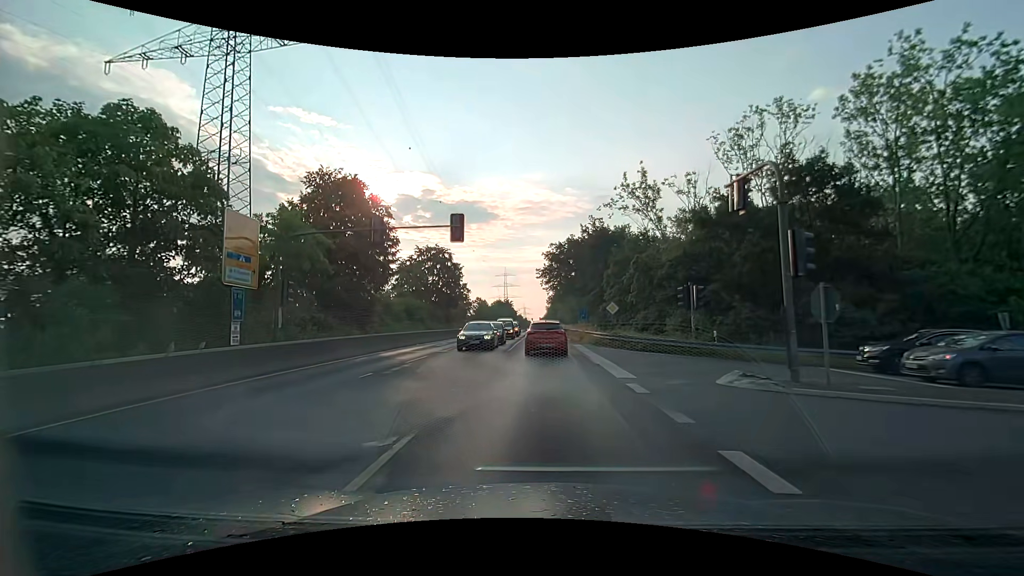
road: secondary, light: Day
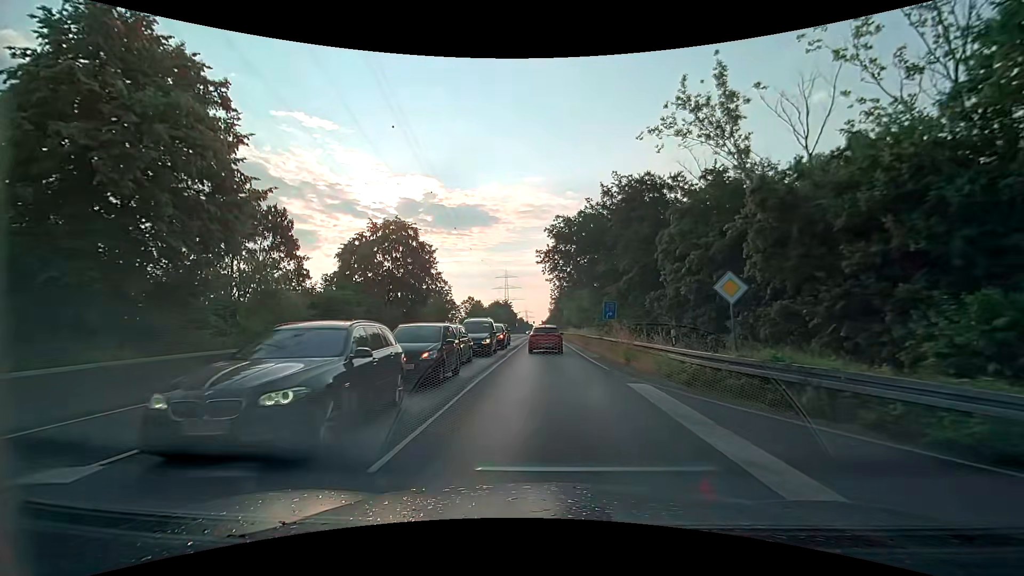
(0.0, +20.4) m; 0°
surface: asphalt
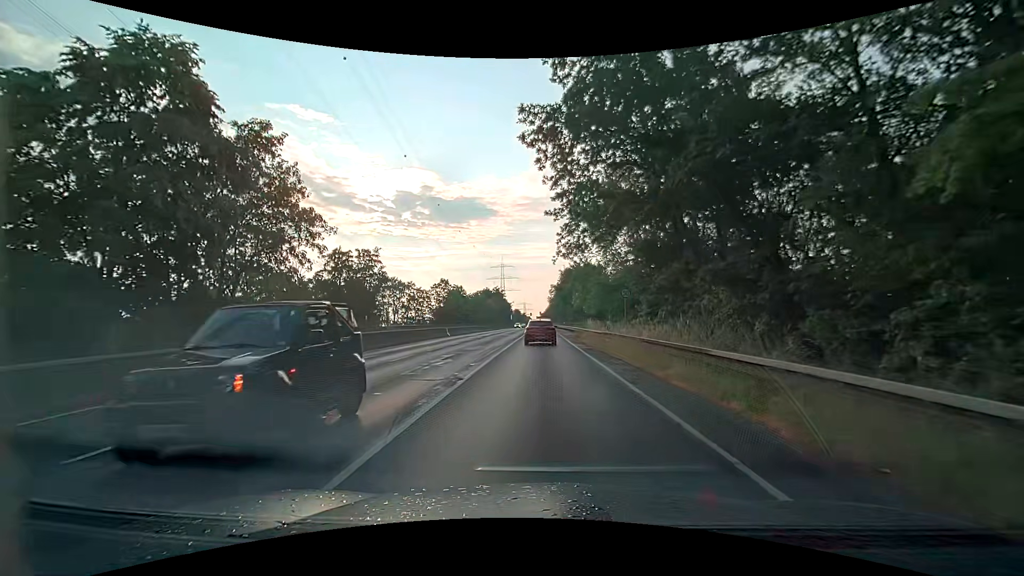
(0.0, +31.7) m; +1°
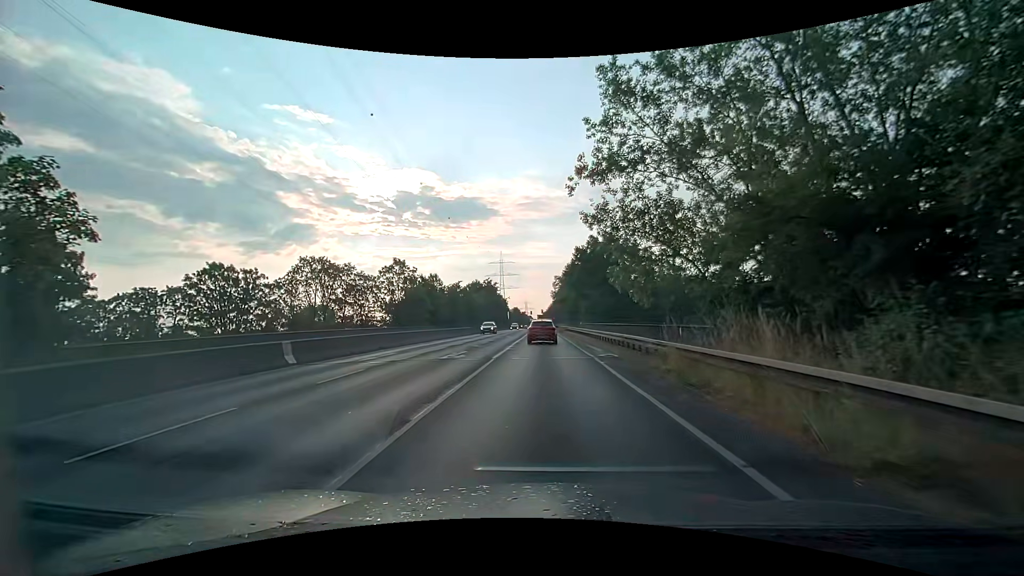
(-0.4, +30.0) m; +1°
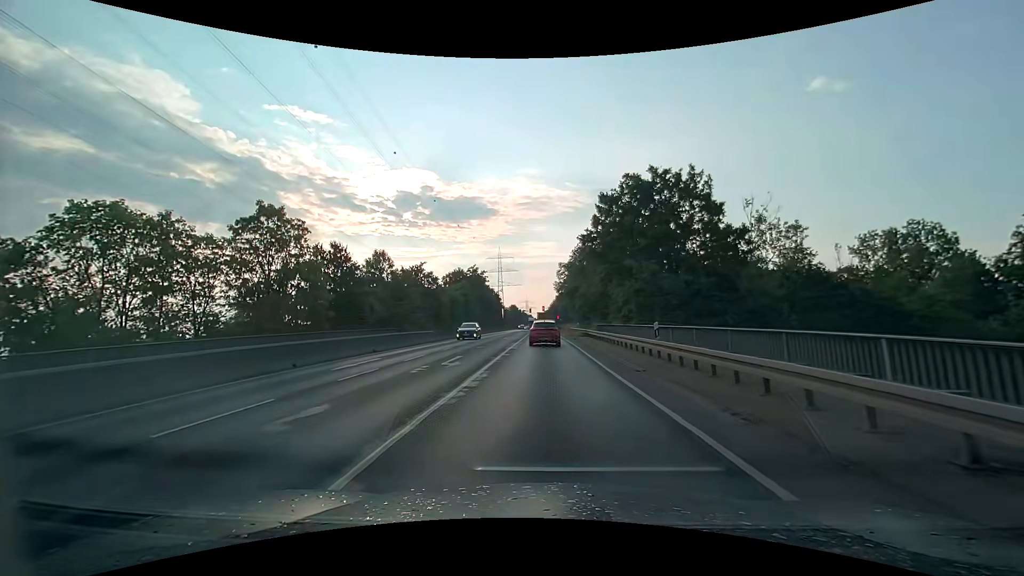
(-0.8, +29.8) m; -1°
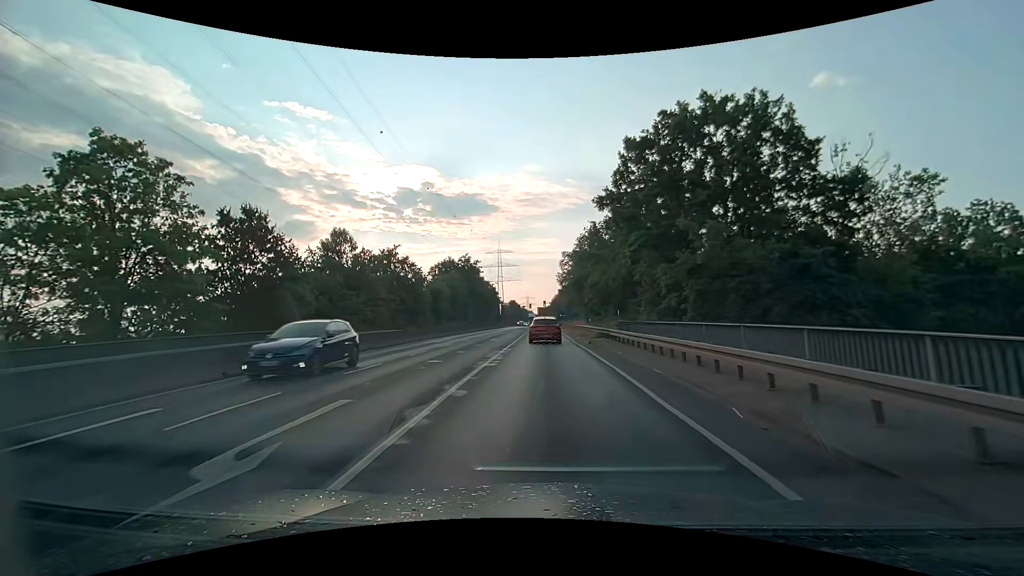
(-0.1, +12.0) m; -1°
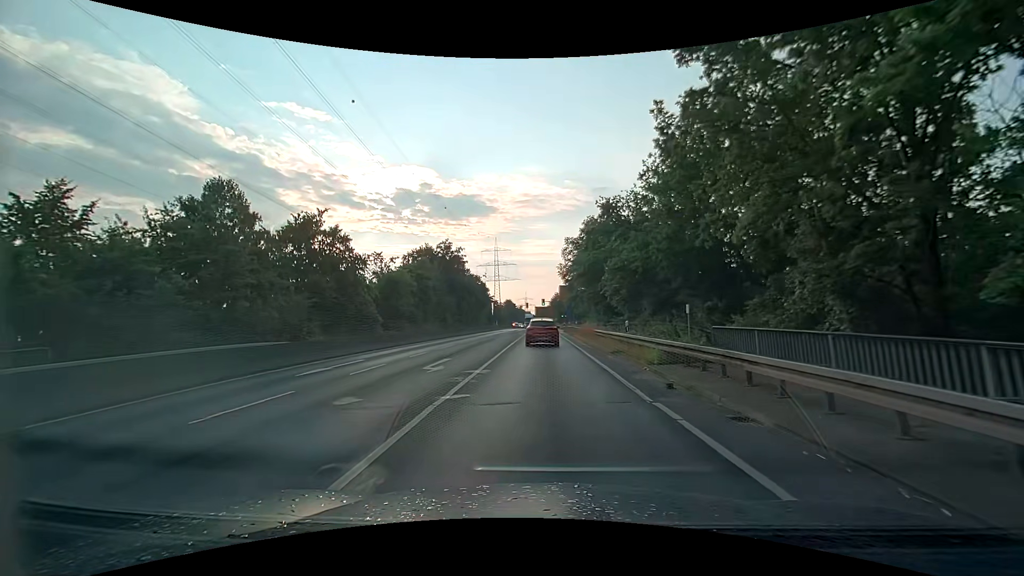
(0.0, +17.7) m; 0°
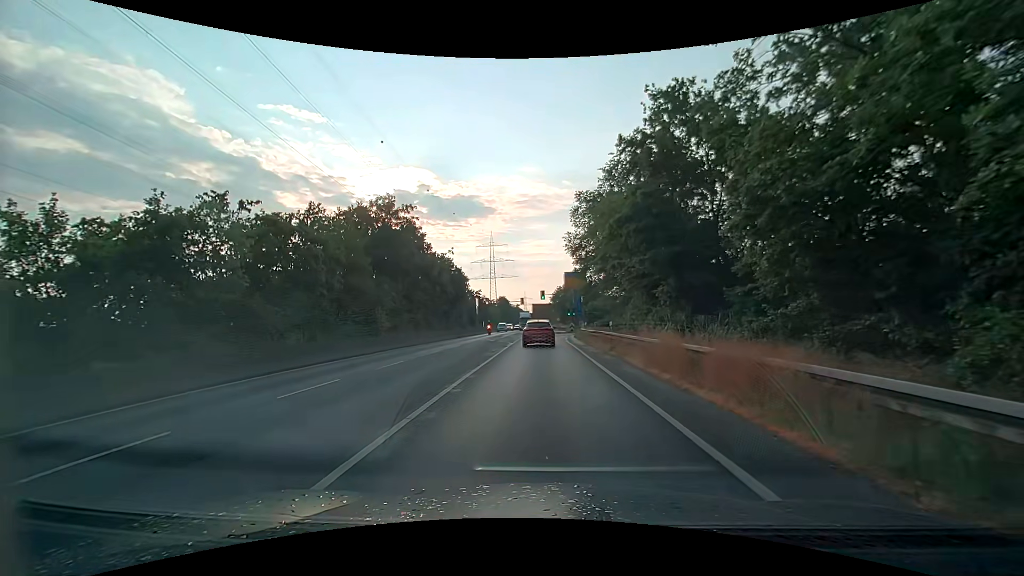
(+0.2, +27.7) m; +1°
(0, +10) (0, +20) (0, +30) (0, +40) (0, +50) (+1, +60) (+5, +69) (+12, +77) (+20, +81) (+30, +83) m
